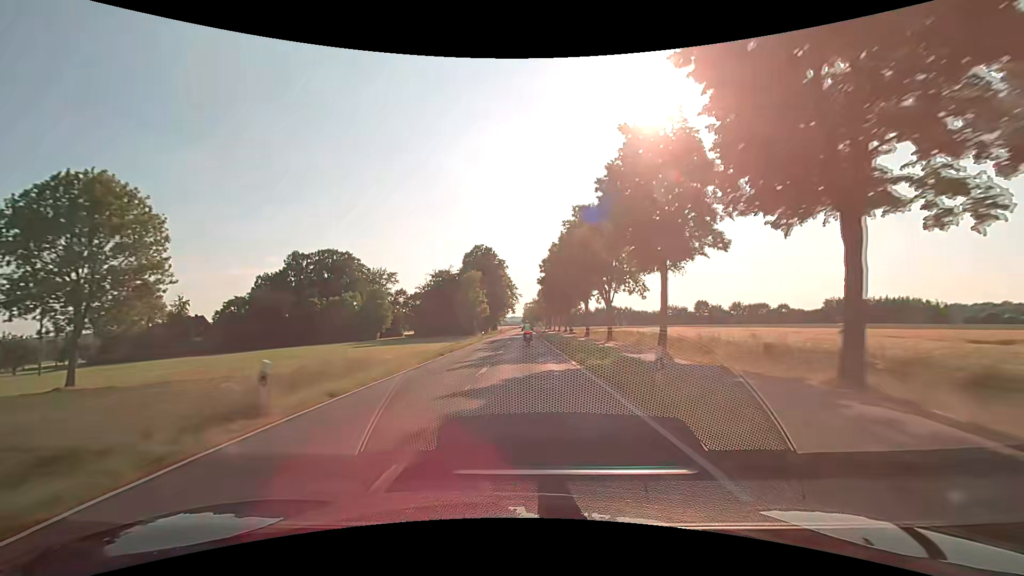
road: secondary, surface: asphalt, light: Day
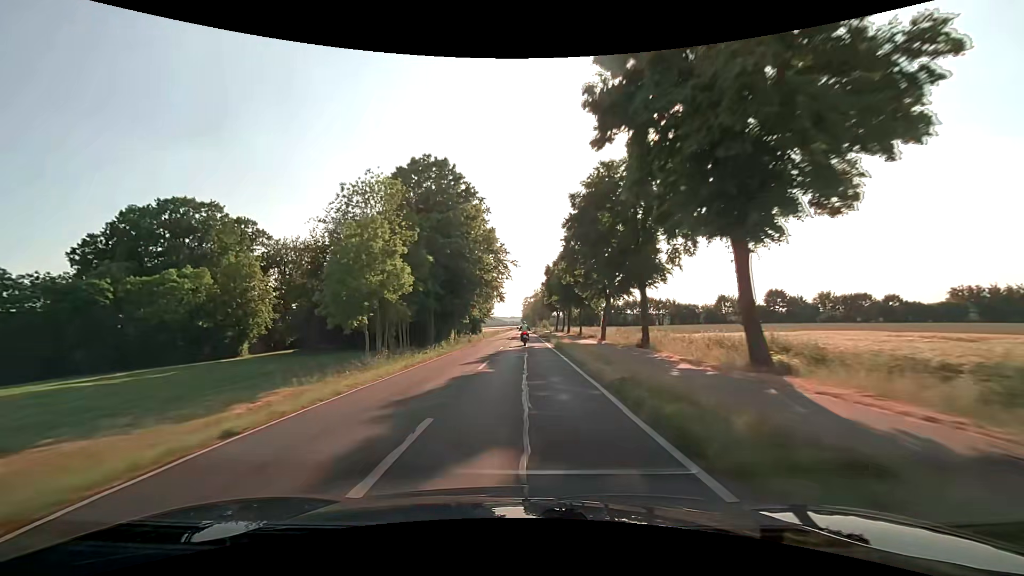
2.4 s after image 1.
(0.0, +57.6) m; 0°
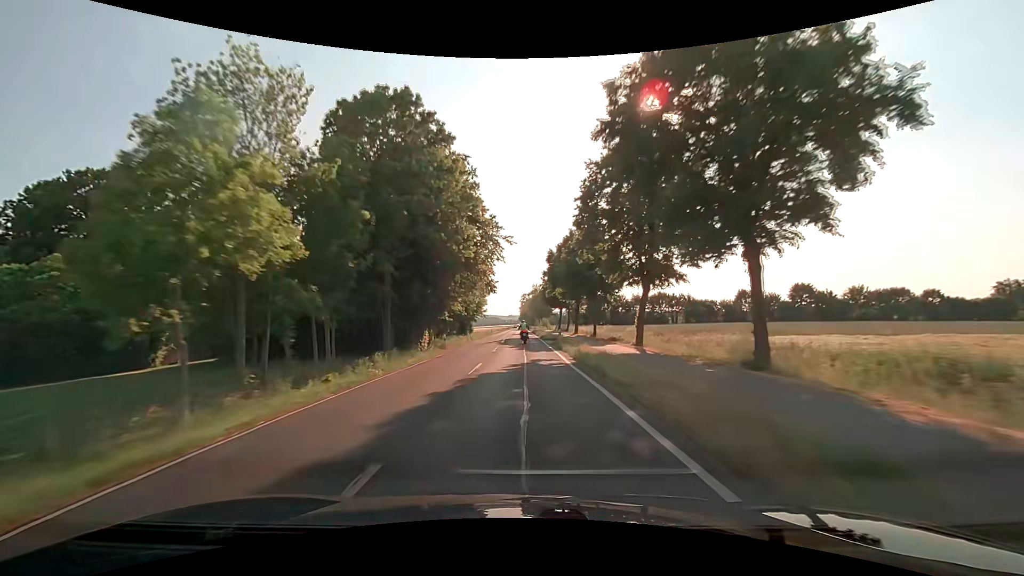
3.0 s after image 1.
(+0.1, +14.4) m; 0°
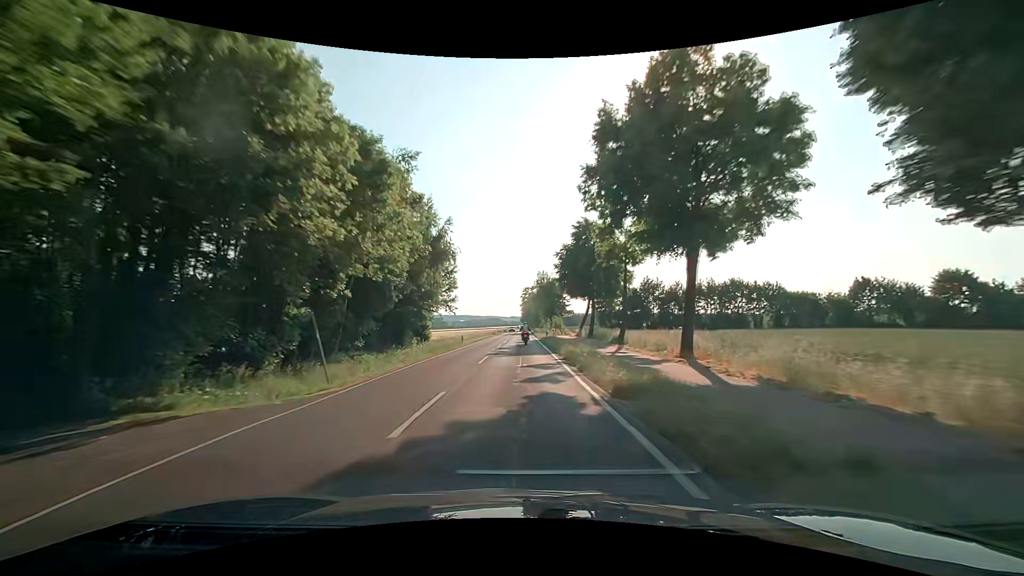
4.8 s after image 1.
(+0.1, +42.6) m; 0°
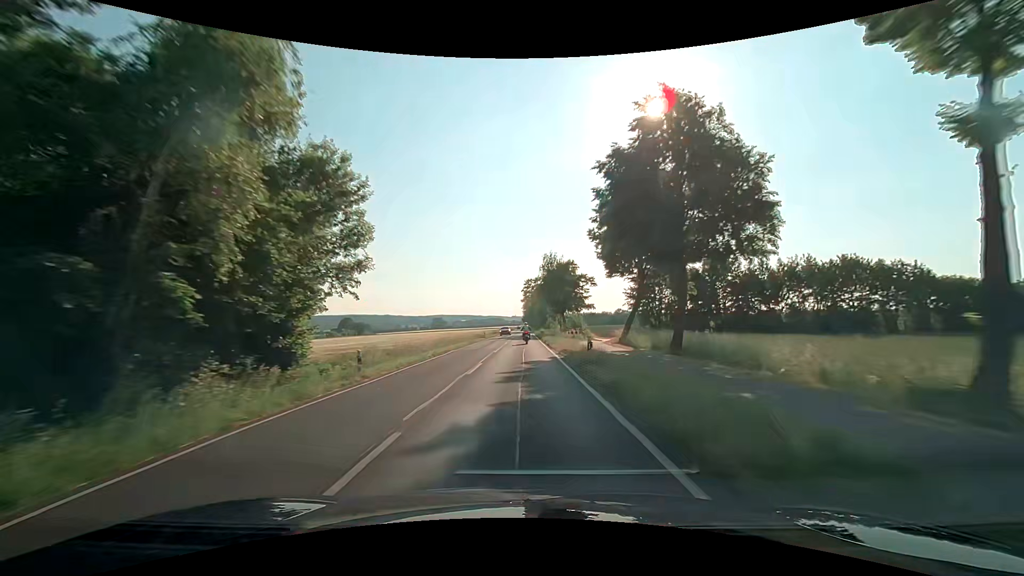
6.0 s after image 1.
(0.0, +28.1) m; 0°
